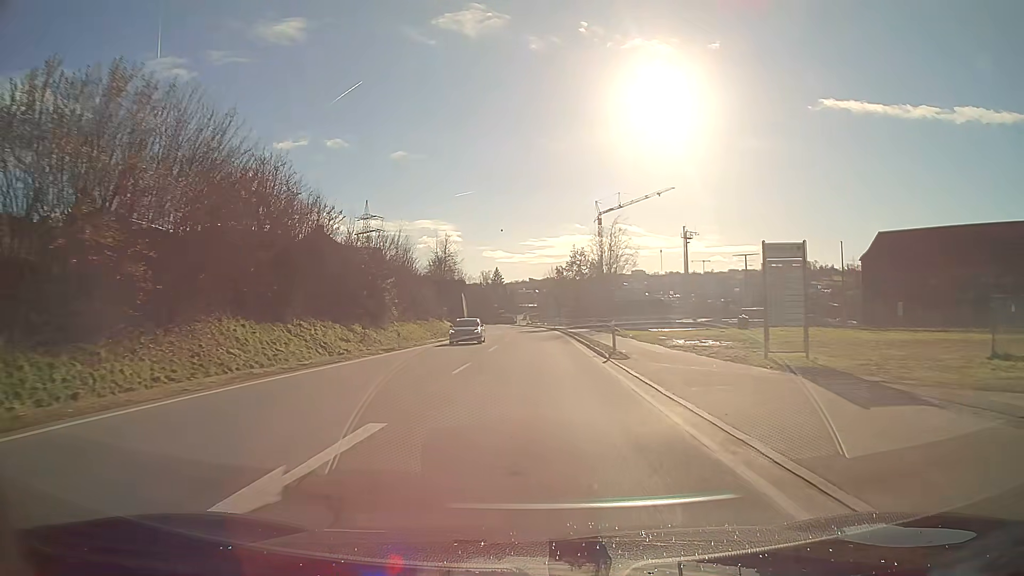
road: primary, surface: asphalt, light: Day
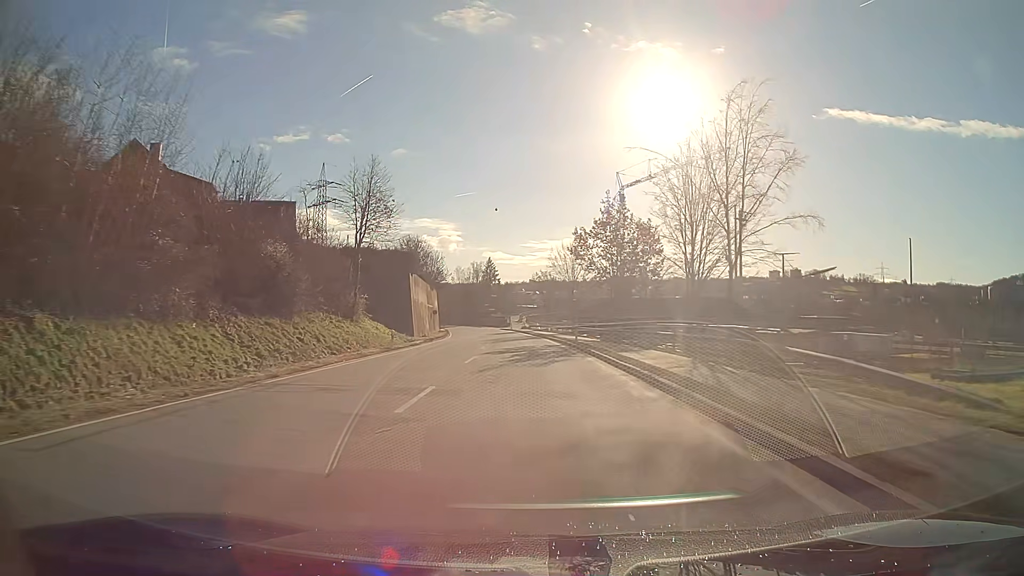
(0.0, +42.9) m; 0°
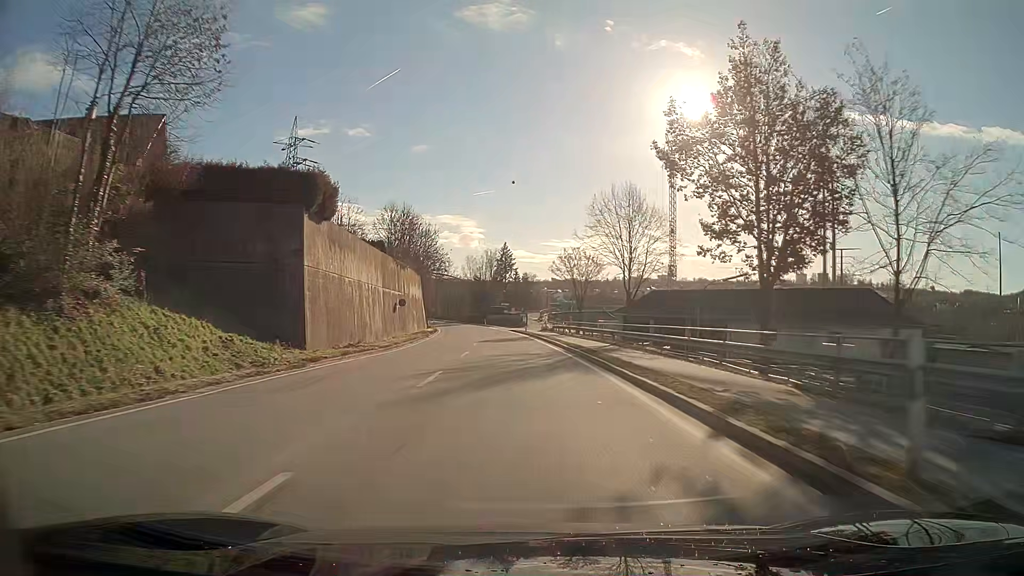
(-0.5, +32.2) m; -2°
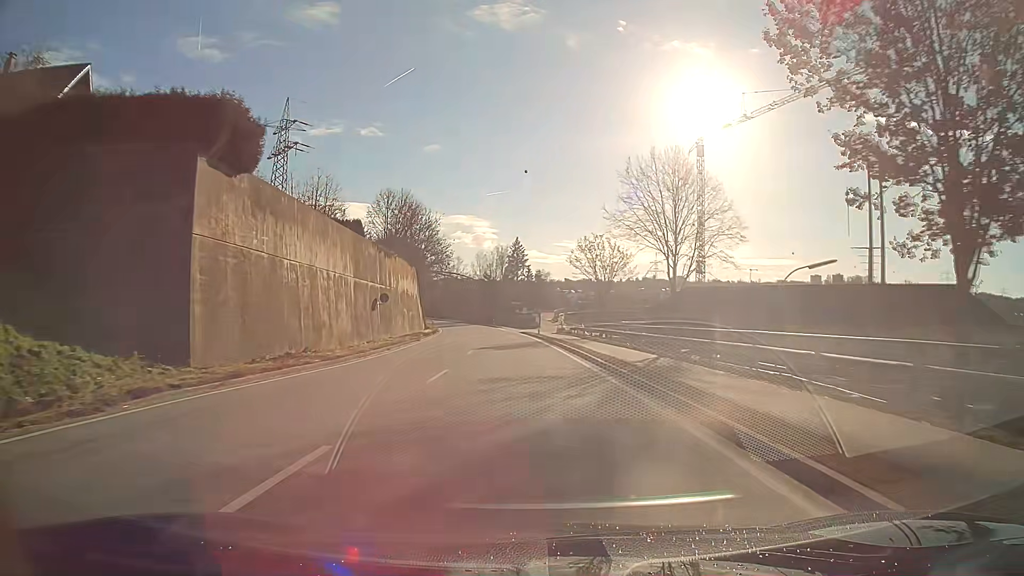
(-0.1, +10.7) m; -1°
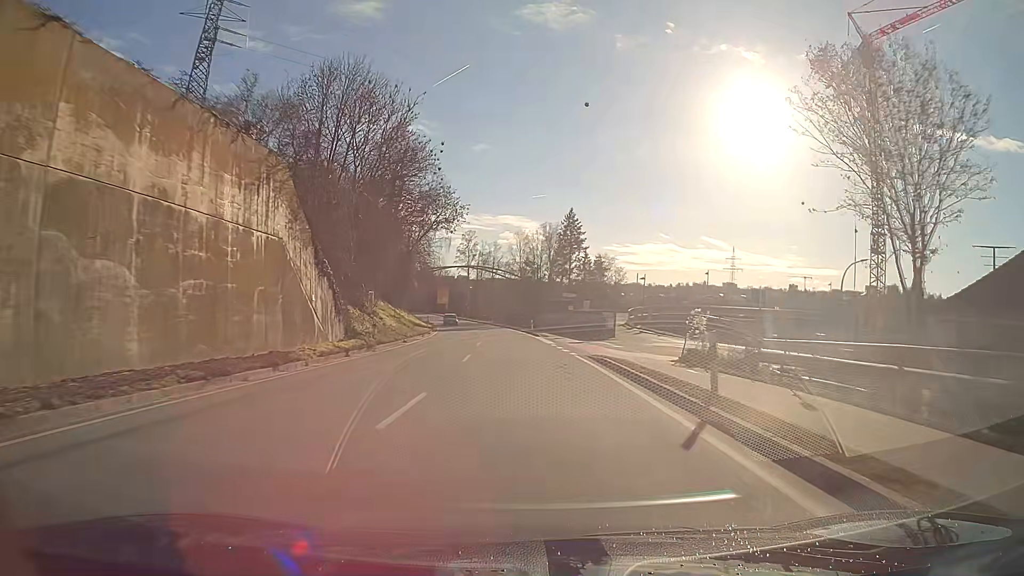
(-1.6, +43.0) m; -4°
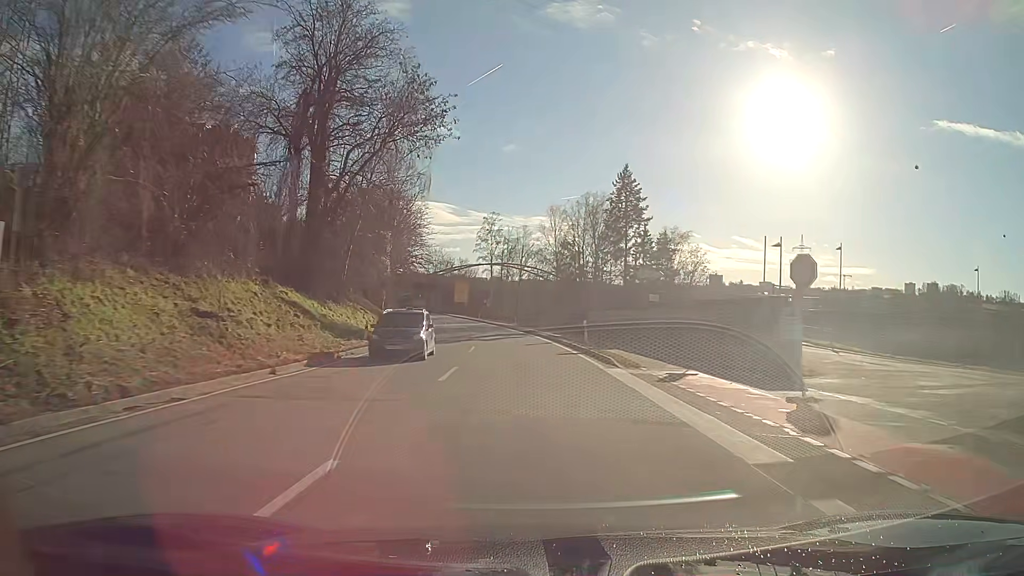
(-0.8, +32.3) m; -3°
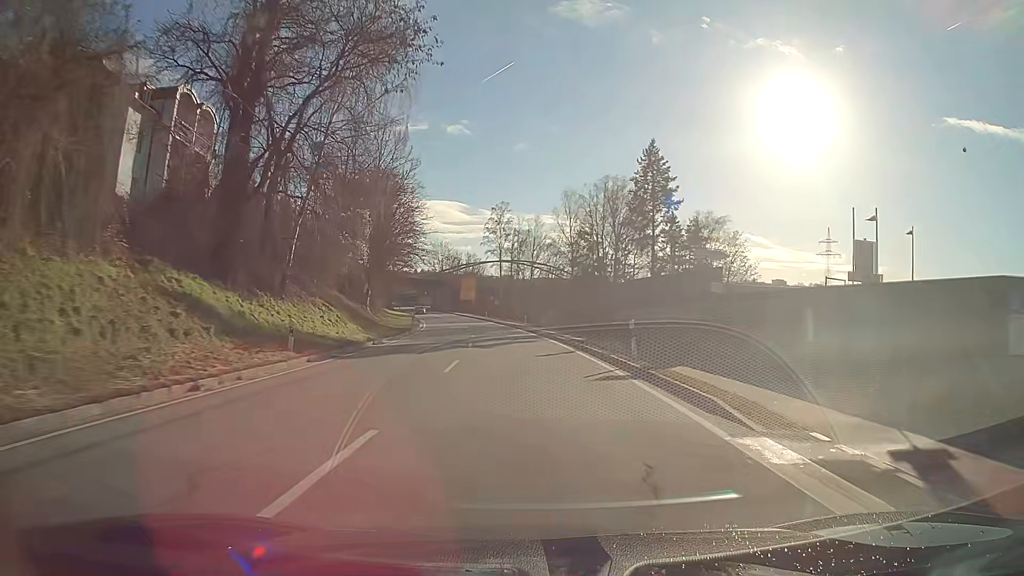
(-0.1, +10.6) m; -1°
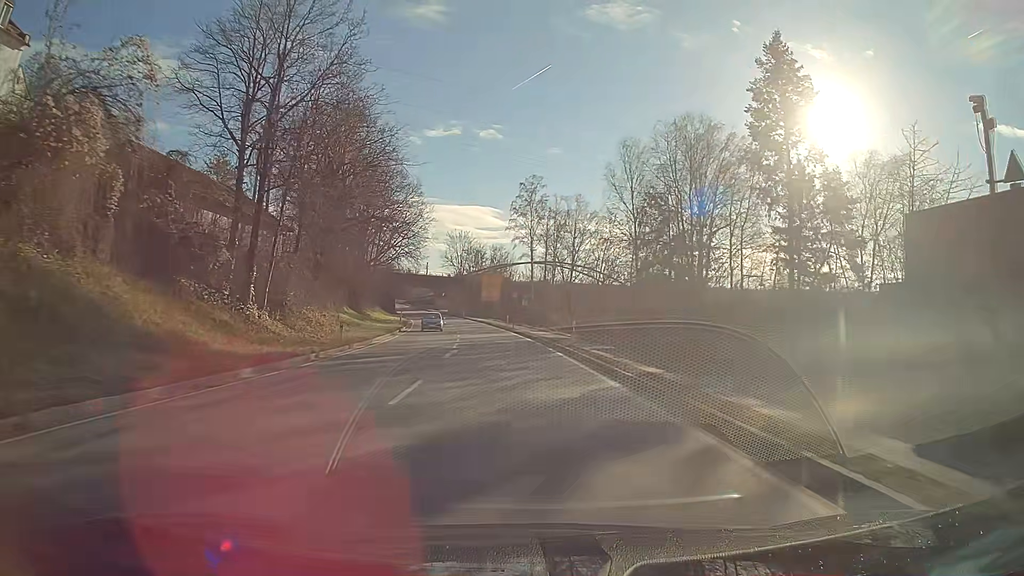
(-0.7, +29.2) m; -3°
(0, +10) (0, +20) (-1, +30) (-2, +40) (-3, +50) (-4, +60) (-6, +70) (-8, +80) (-10, +89) (-12, +99) m
